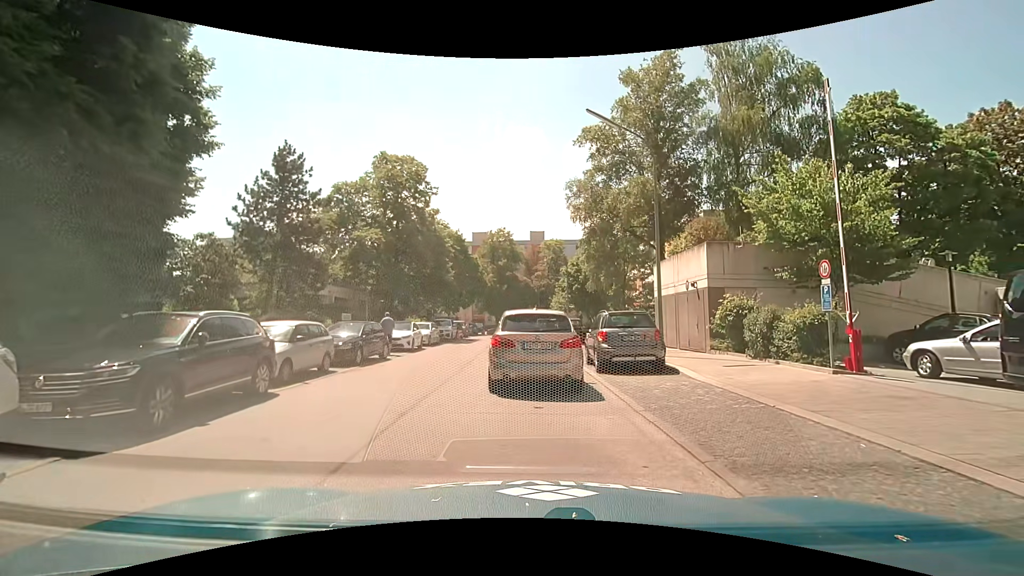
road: residential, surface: asphalt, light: Day
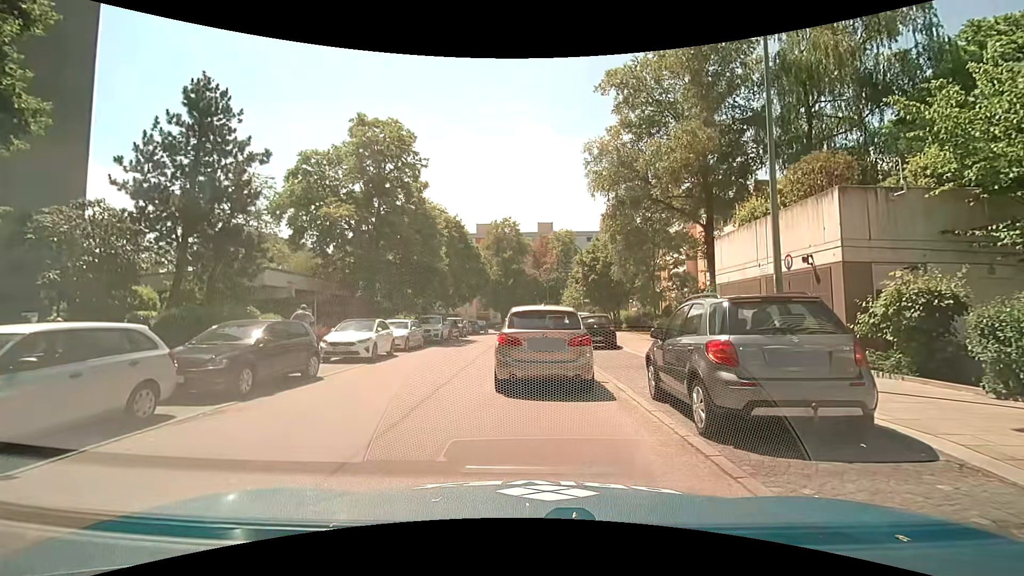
(-0.1, +7.3) m; -2°
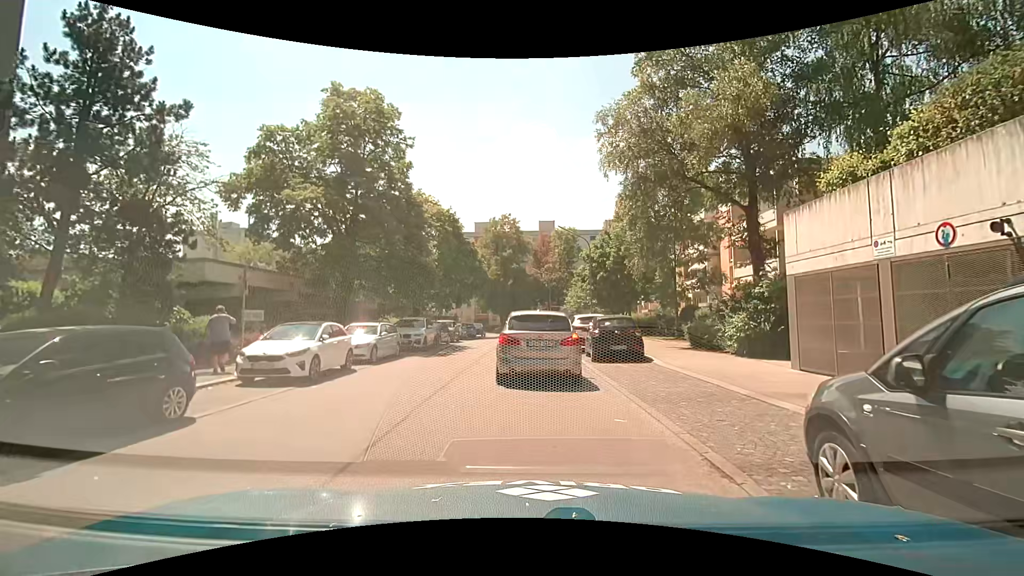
(0.0, +4.9) m; +1°
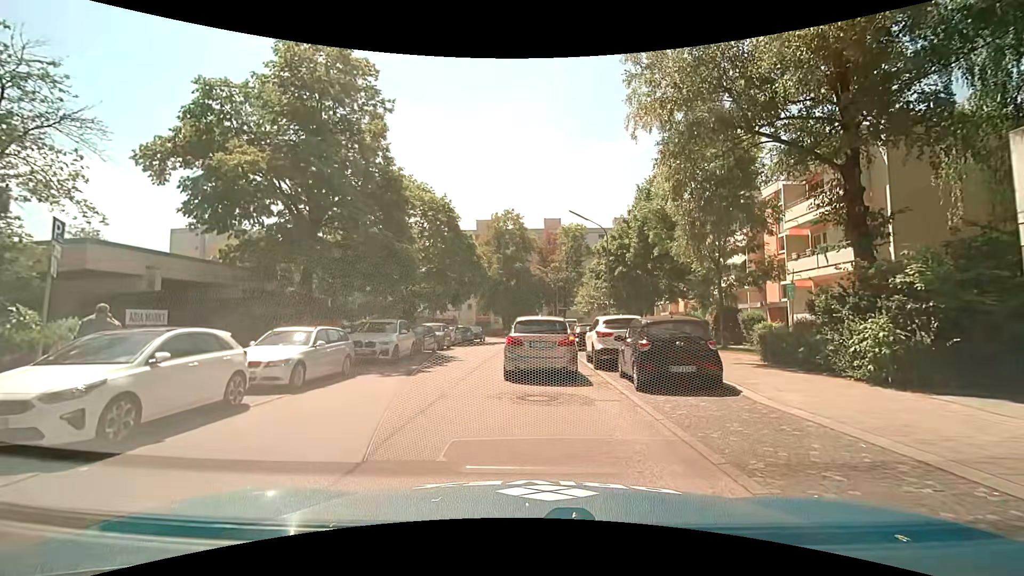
(-0.2, +6.2) m; -1°
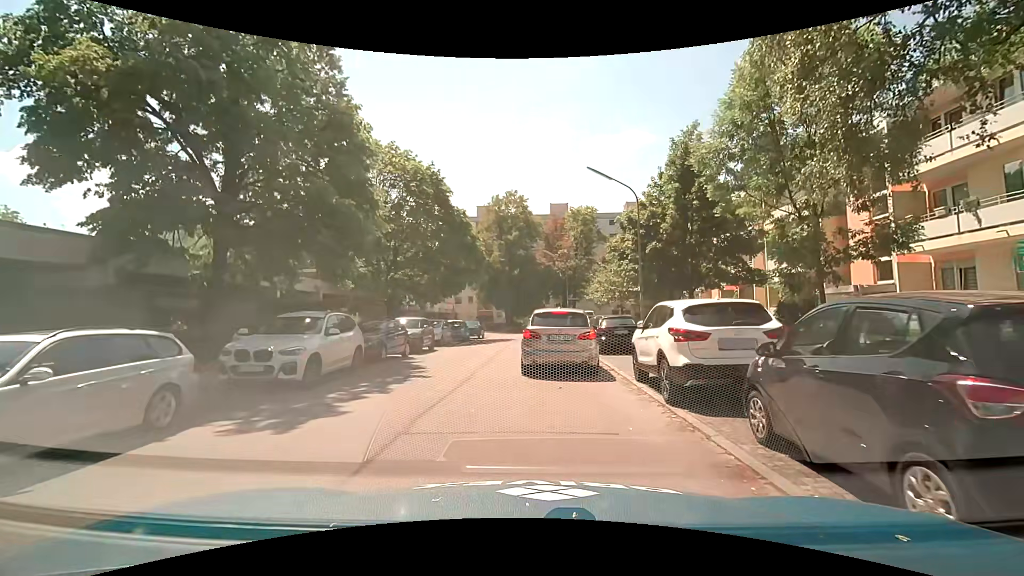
(-0.1, +7.4) m; 0°
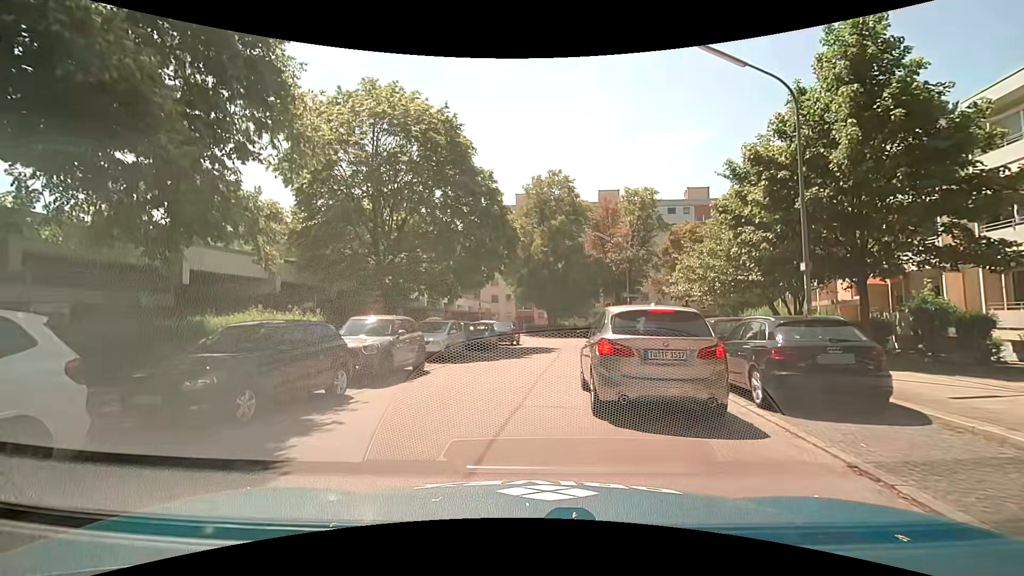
(-0.5, +10.3) m; -7°
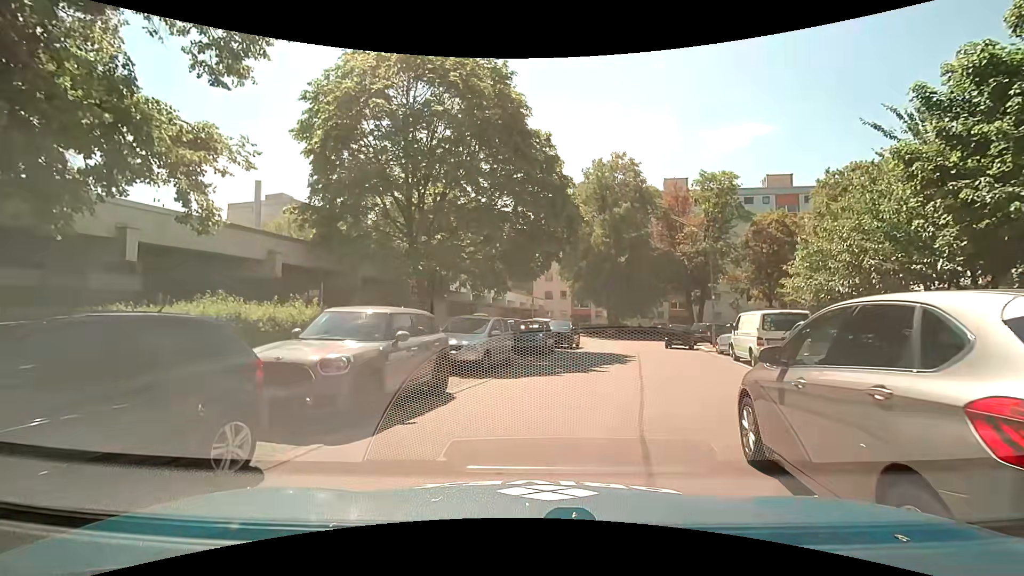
(-0.2, +5.3) m; -5°
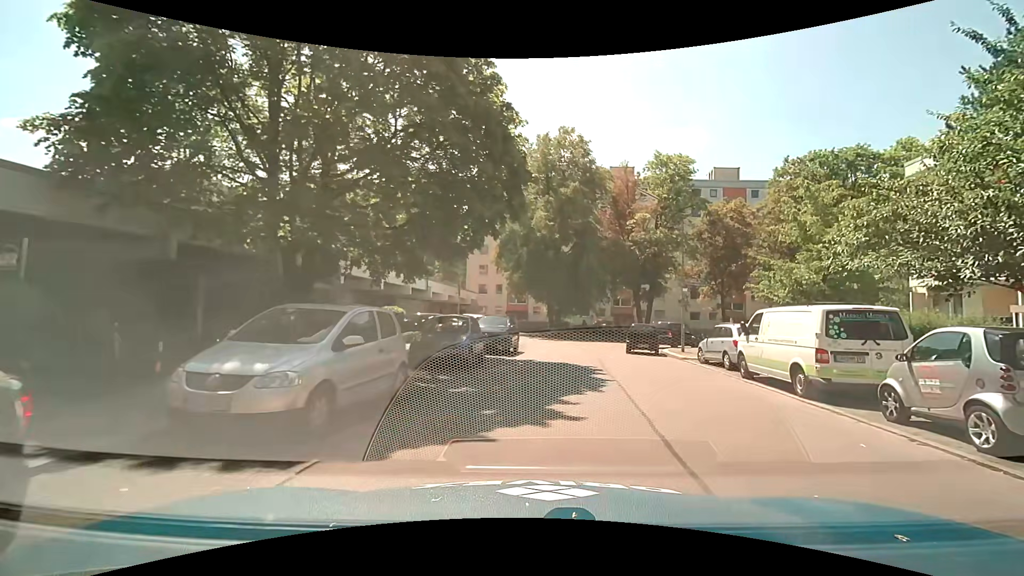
(+0.2, +7.3) m; +6°
(+1, +10) (+3, +20) (+4, +30) (+9, +38) (+18, +41) (+28, +40) (+38, +38) (+48, +36) (+57, +34) (+67, +32) m
